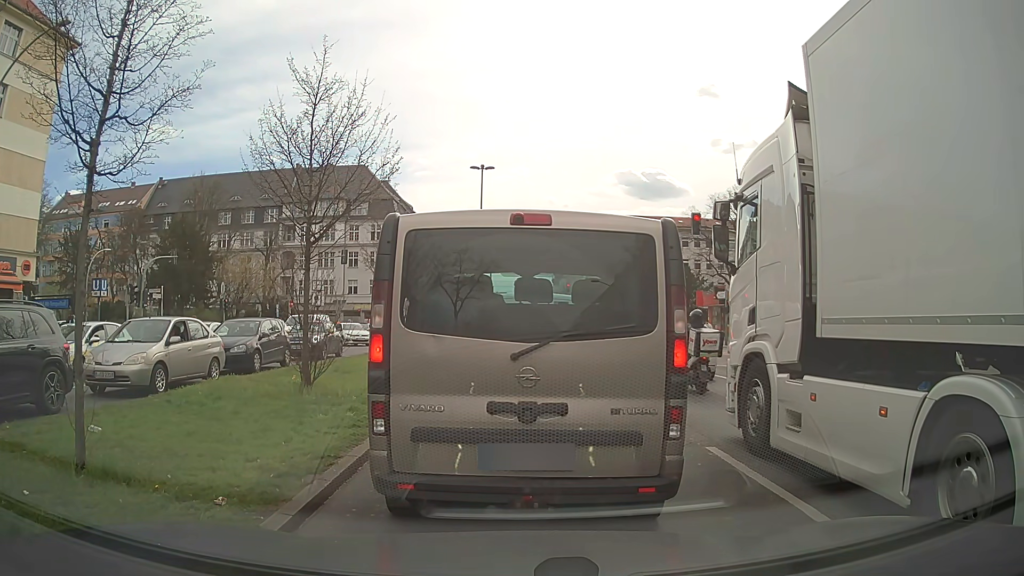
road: primary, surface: asphalt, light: Day
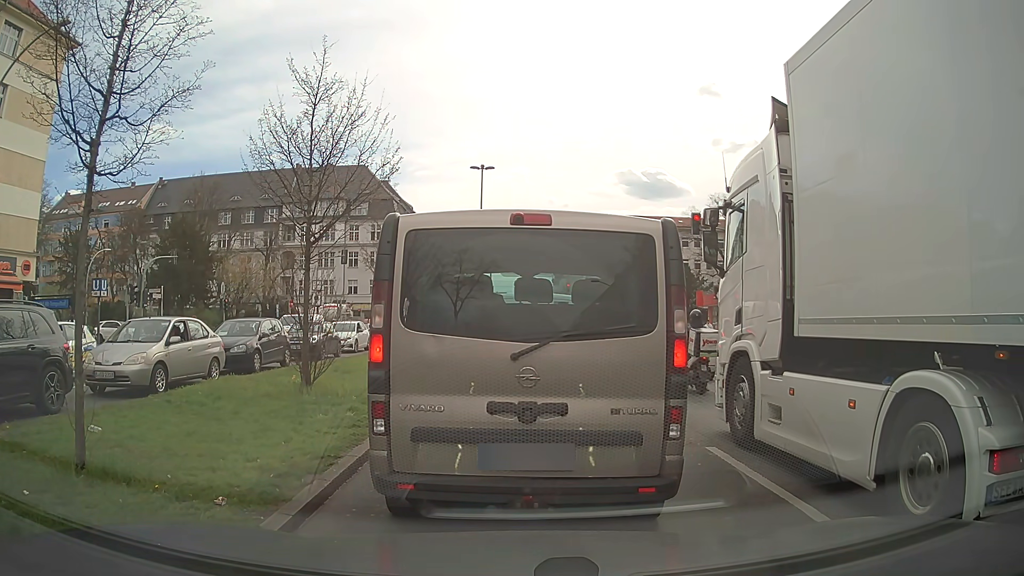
(0.0, 0.0) m; 0°
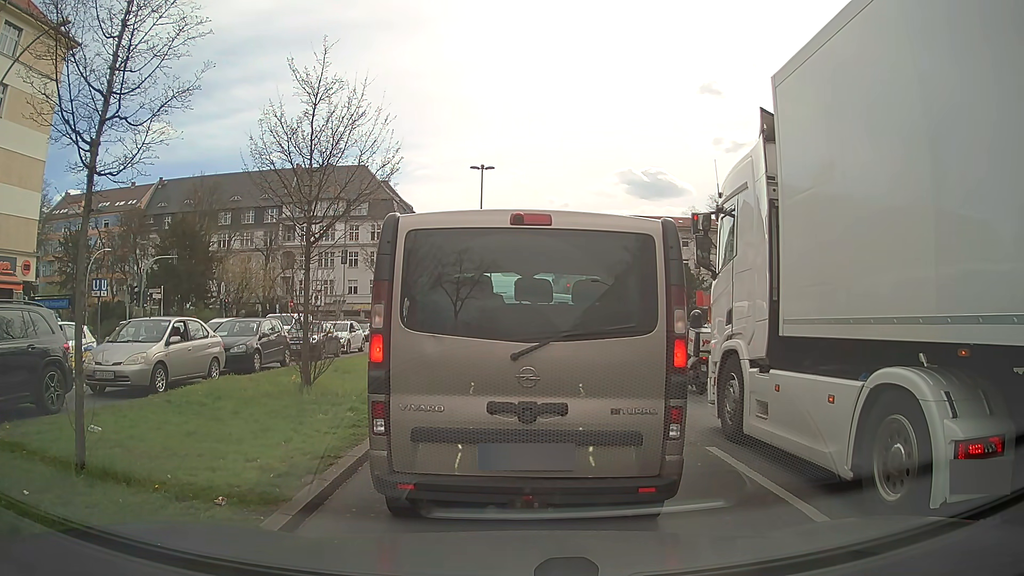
(0.0, 0.0) m; 0°
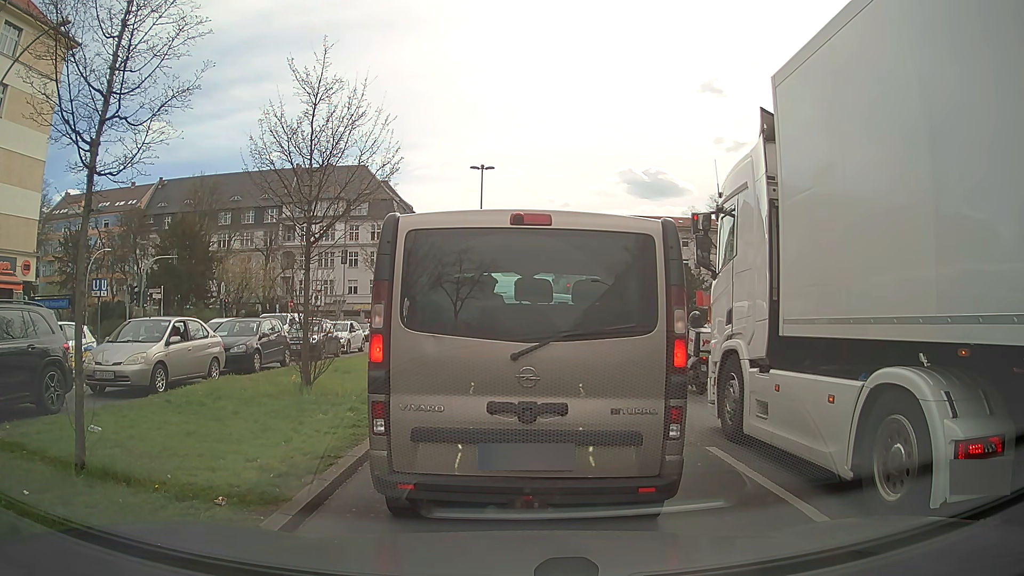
(0.0, 0.0) m; 0°
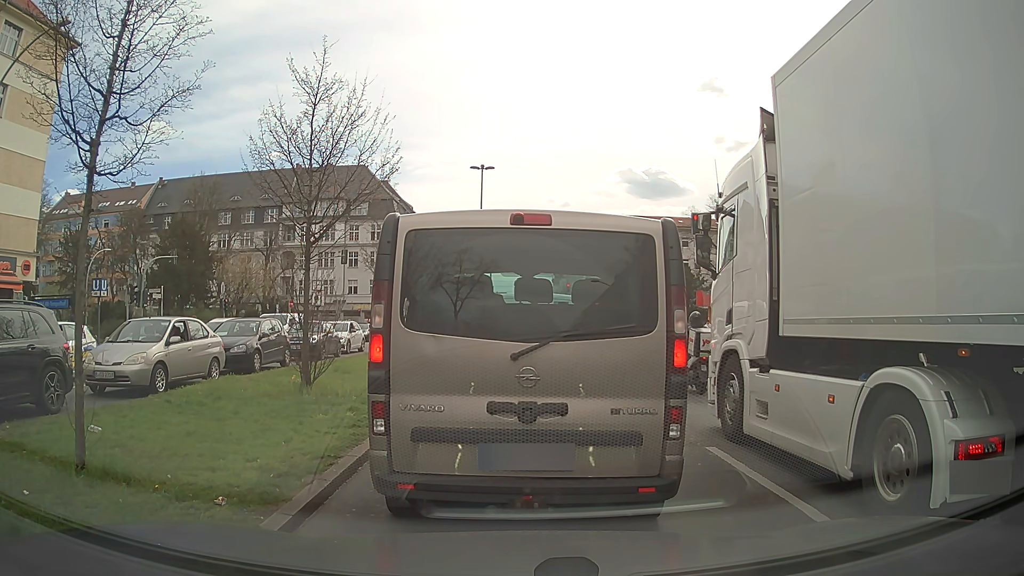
(0.0, 0.0) m; 0°
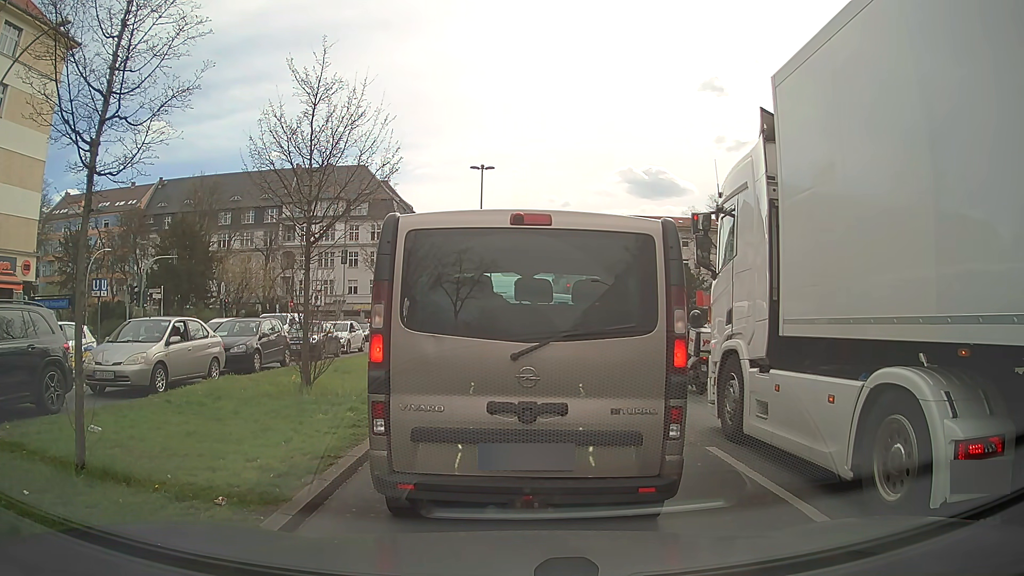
(0.0, 0.0) m; 0°
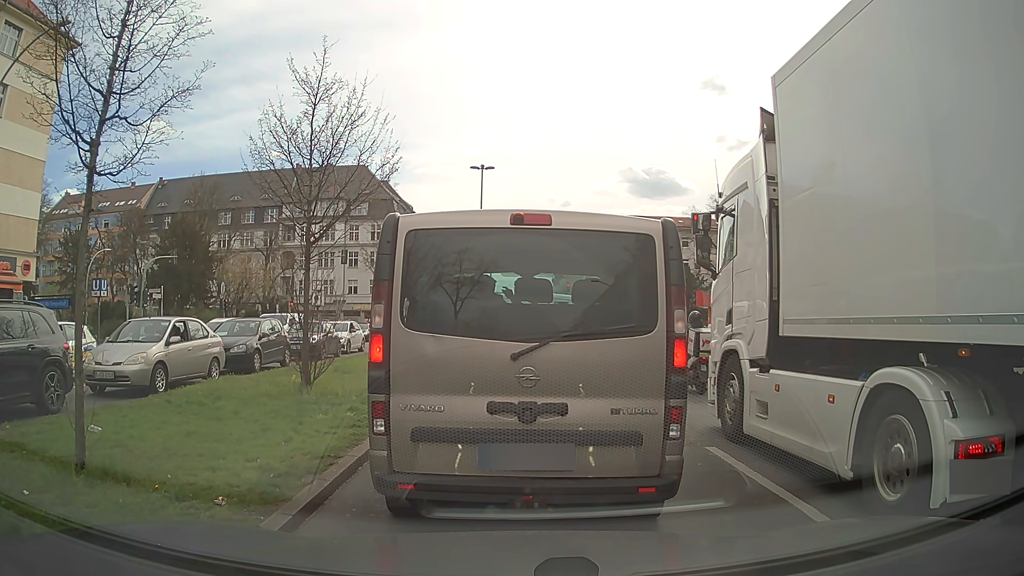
(0.0, 0.0) m; 0°
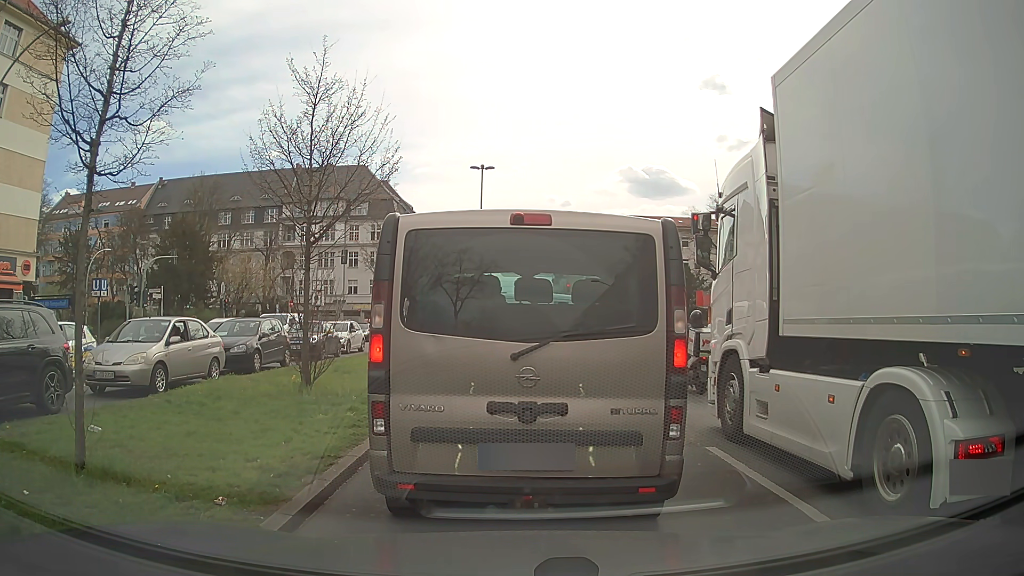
(0.0, 0.0) m; 0°
(0, +10) (+1, +20) (+1, +30) (+2, +40) (+2, +50) (+3, +60) (+4, +70) (+4, +80) (+3, +90) (+3, +100) m
